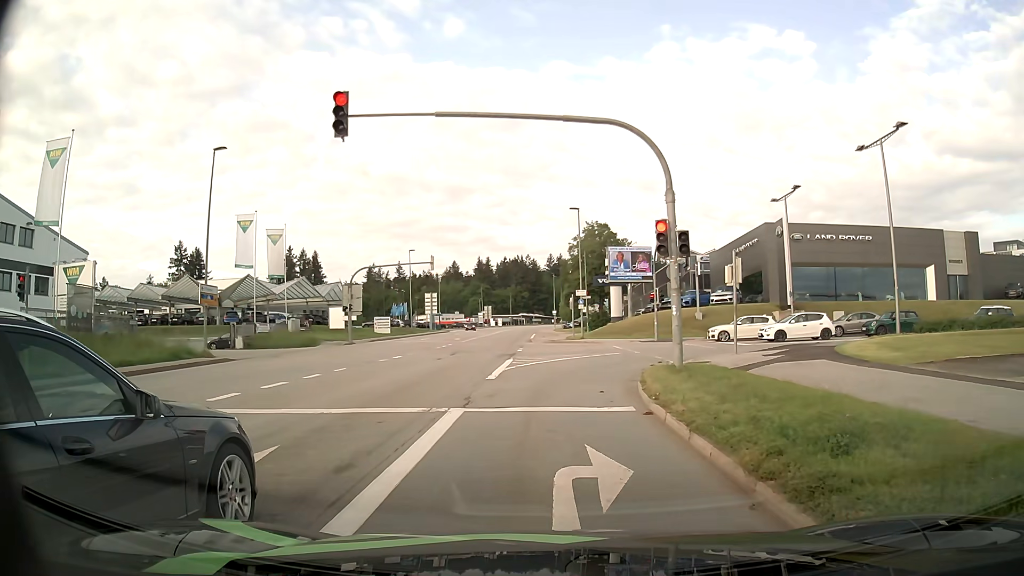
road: tertiary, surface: asphalt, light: Day
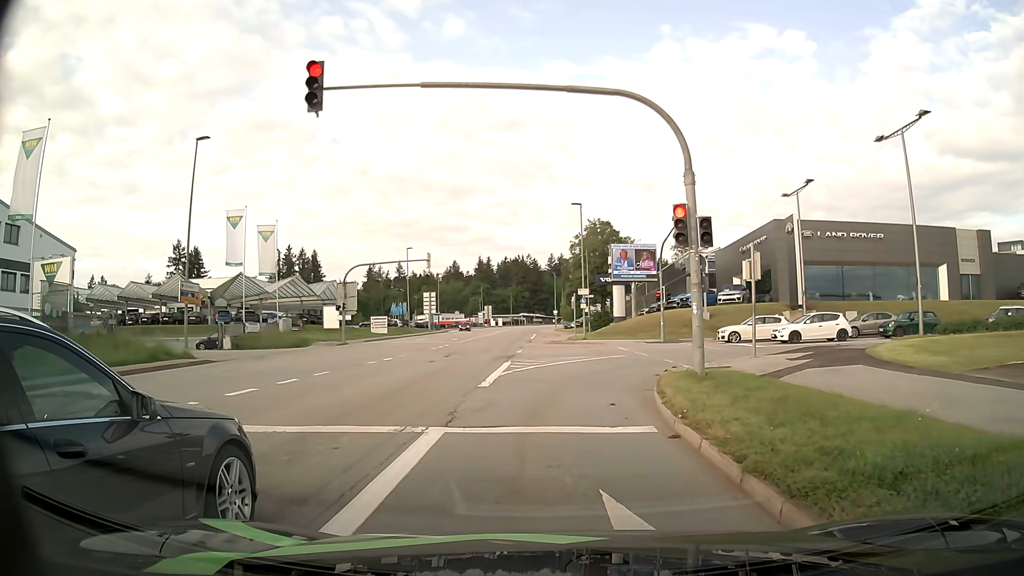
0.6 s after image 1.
(0.0, +2.0) m; 0°
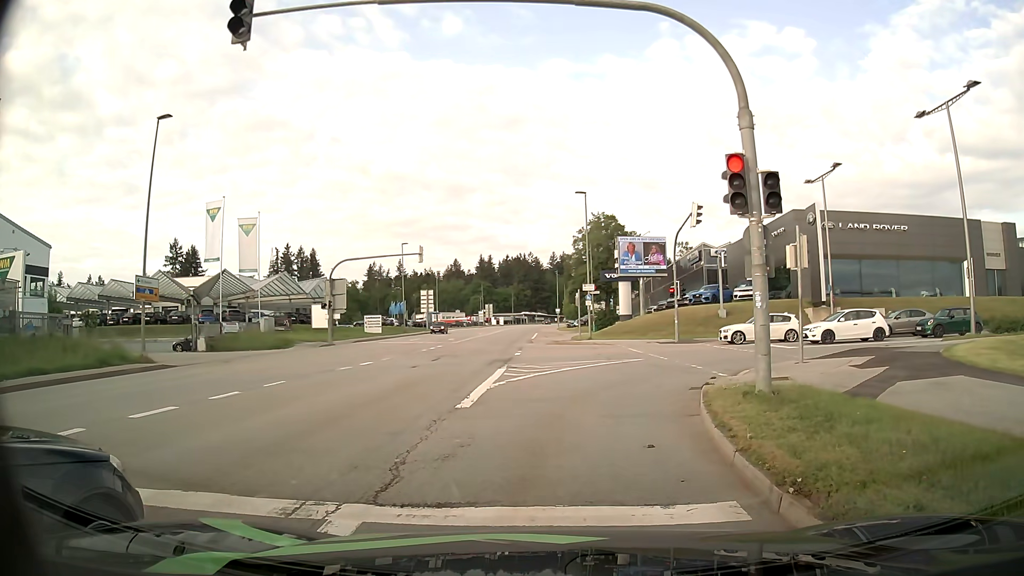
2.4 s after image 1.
(0.0, +3.8) m; +1°
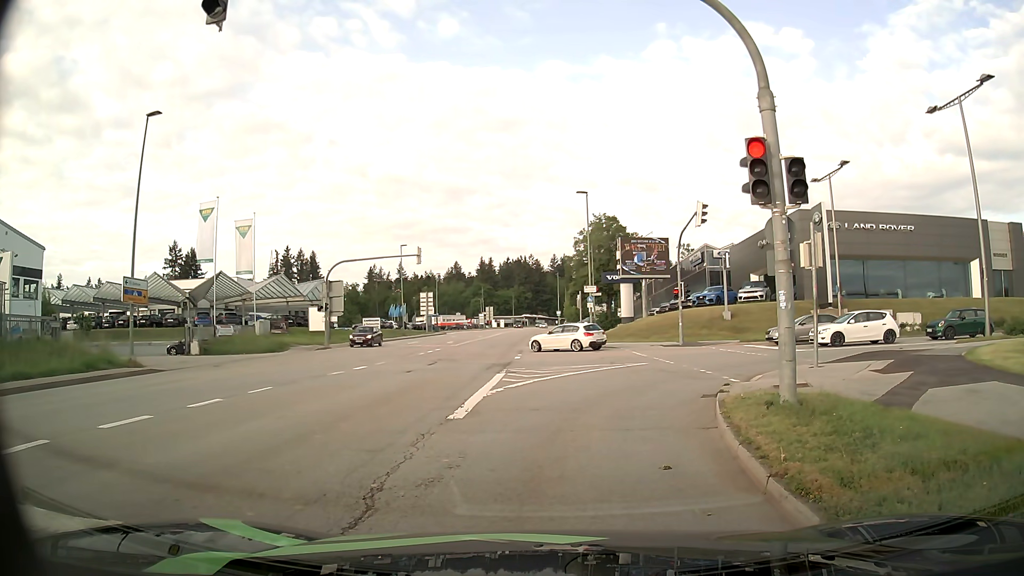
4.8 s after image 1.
(0.0, +1.0) m; 0°
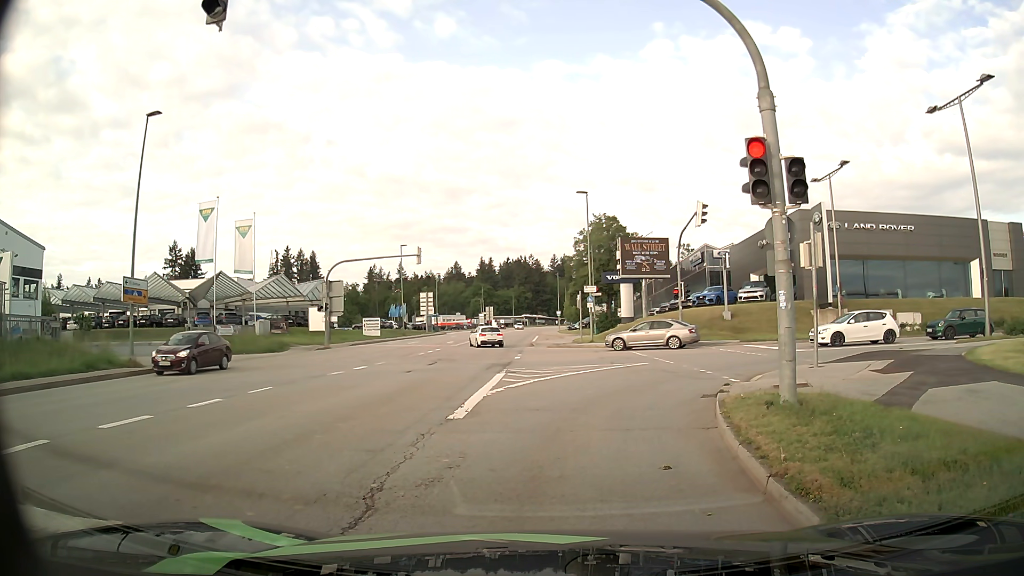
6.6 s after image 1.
(0.0, 0.0) m; 0°
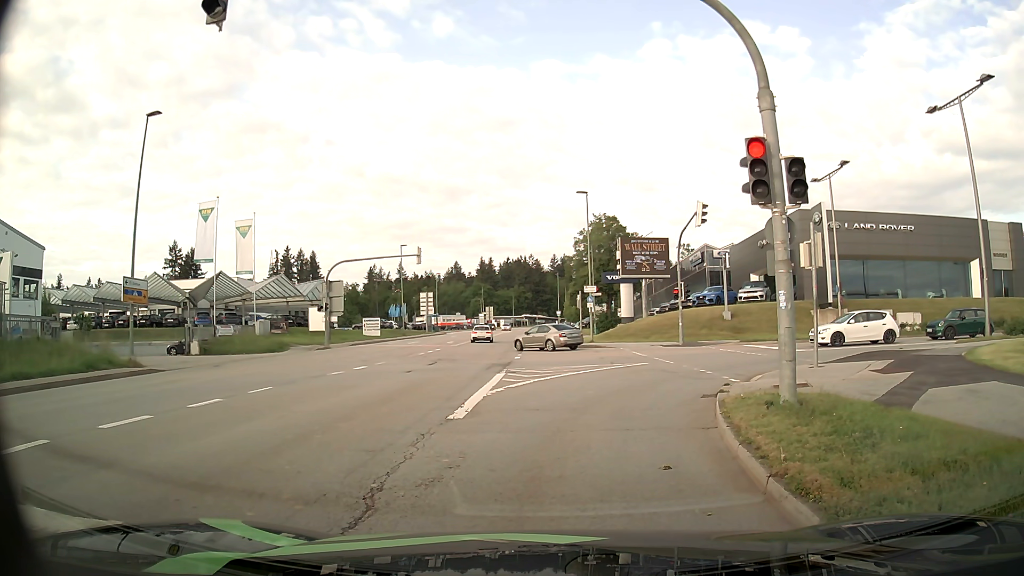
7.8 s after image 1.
(0.0, 0.0) m; 0°
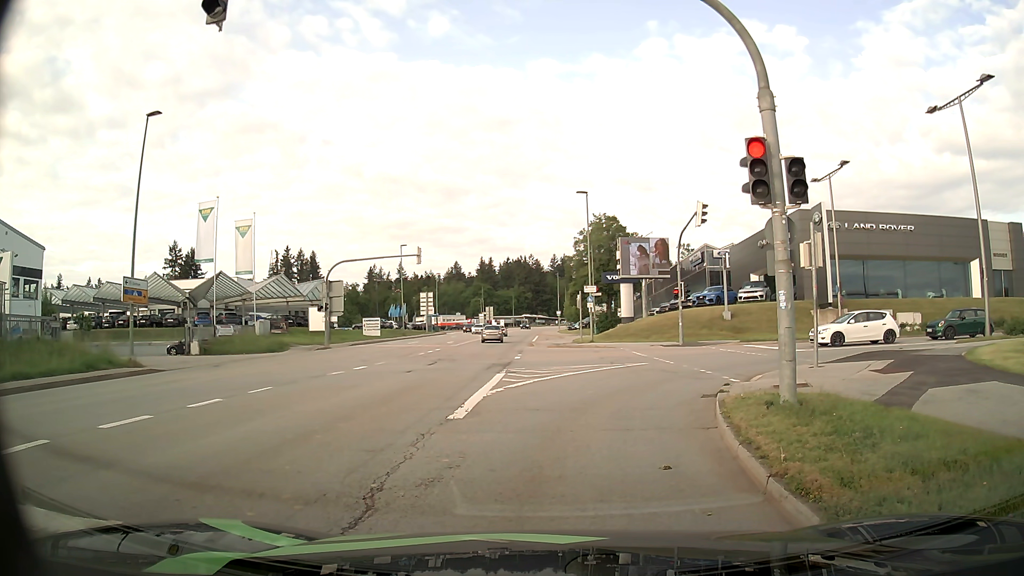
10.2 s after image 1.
(0.0, 0.0) m; 0°
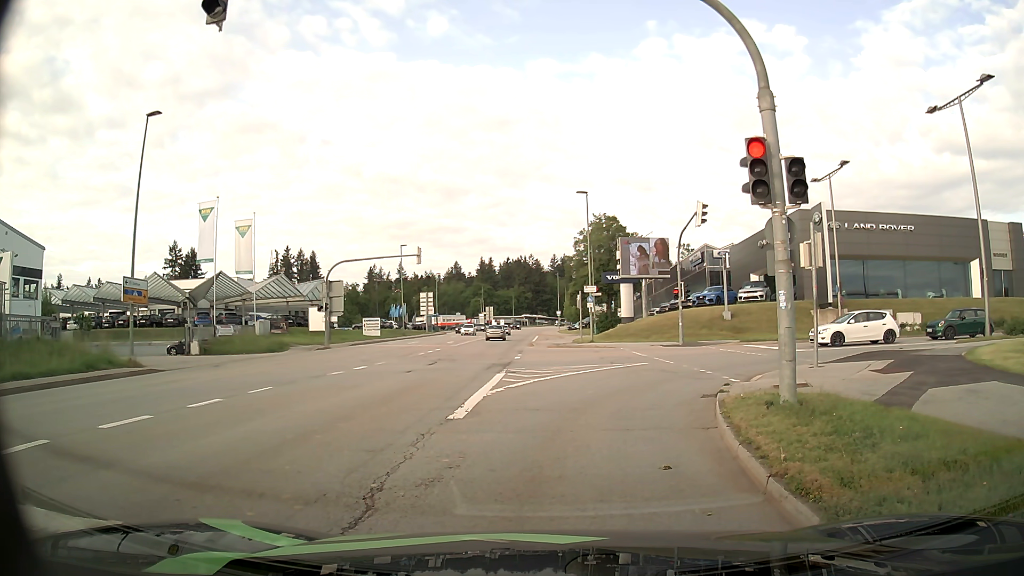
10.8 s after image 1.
(0.0, 0.0) m; 0°
(0, +10) (+2, +20) (+10, +25) (+20, +26) (+30, +26) (+40, +25) (+50, +24) (+60, +22) (+70, +20) (+79, +17) m
